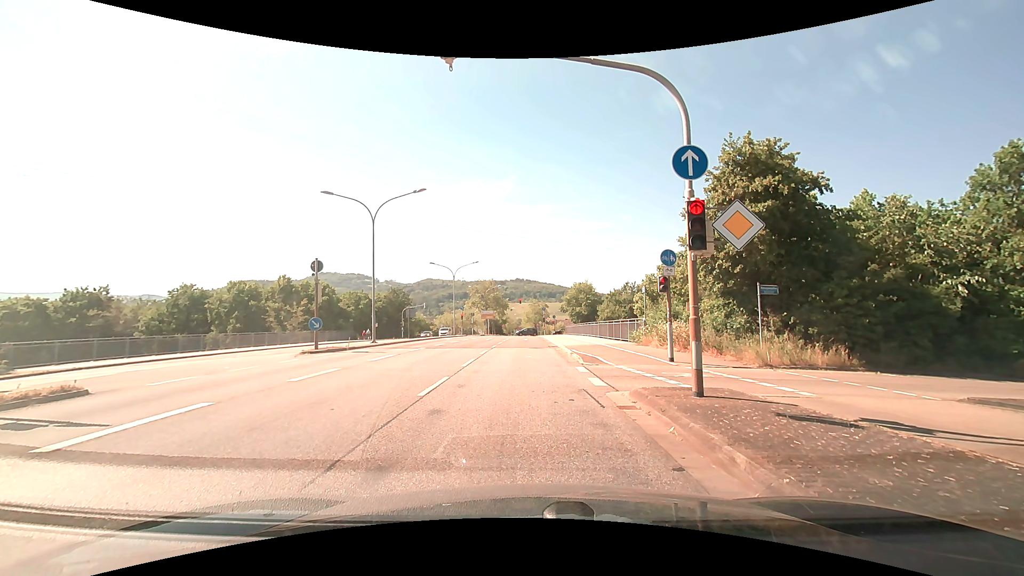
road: primary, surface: asphalt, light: Day
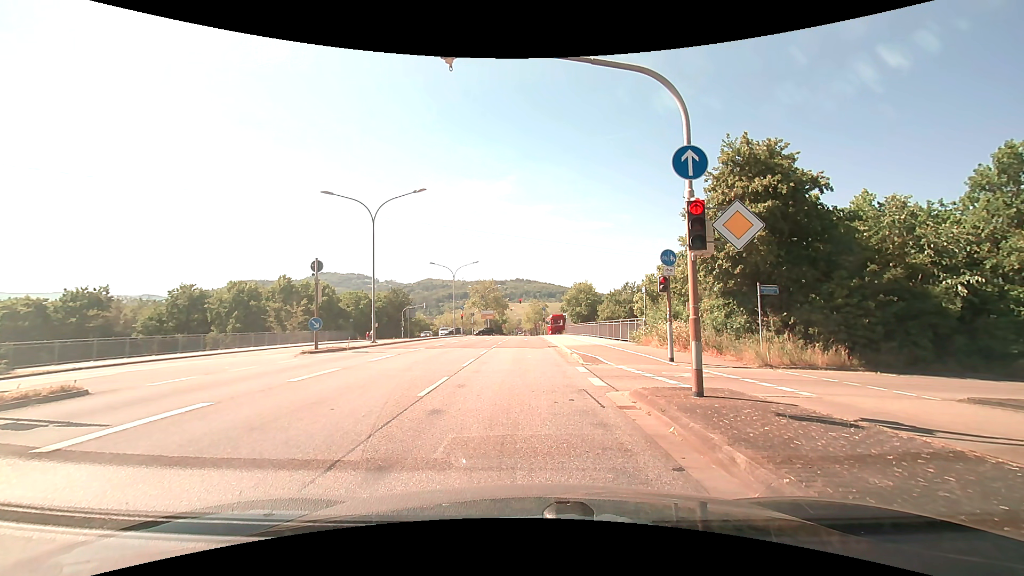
(0.0, 0.0) m; 0°
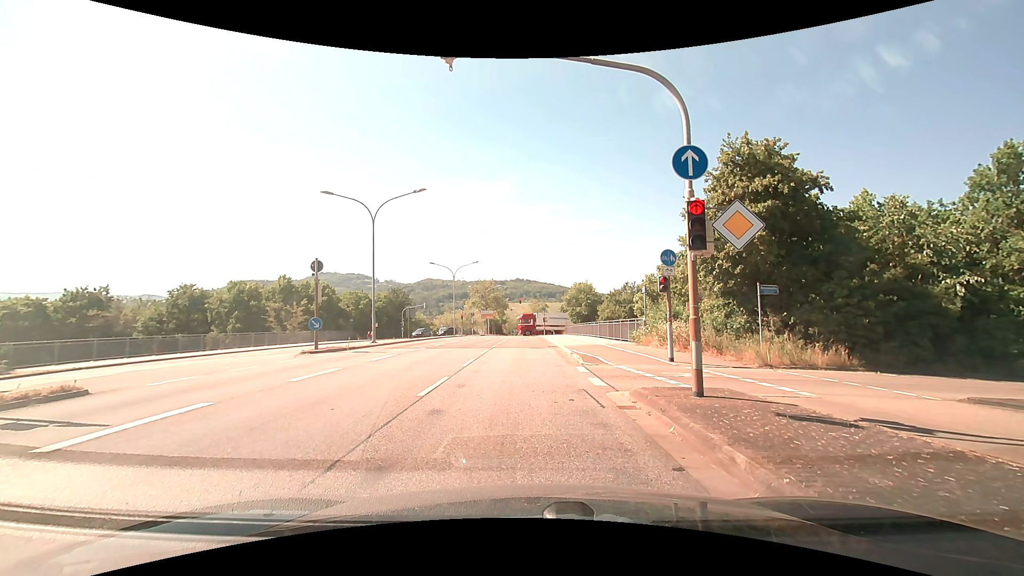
(0.0, 0.0) m; 0°
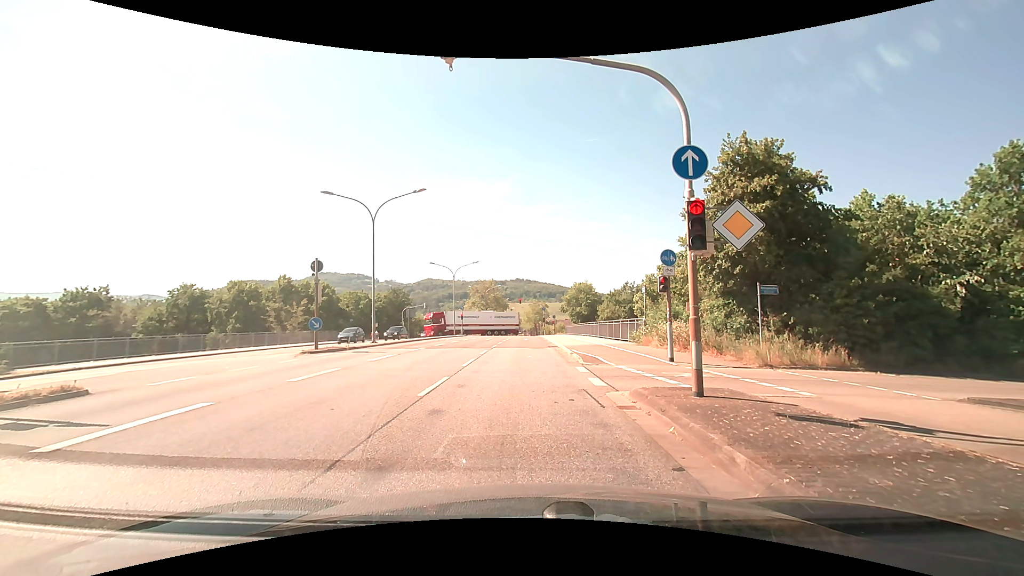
(0.0, 0.0) m; 0°
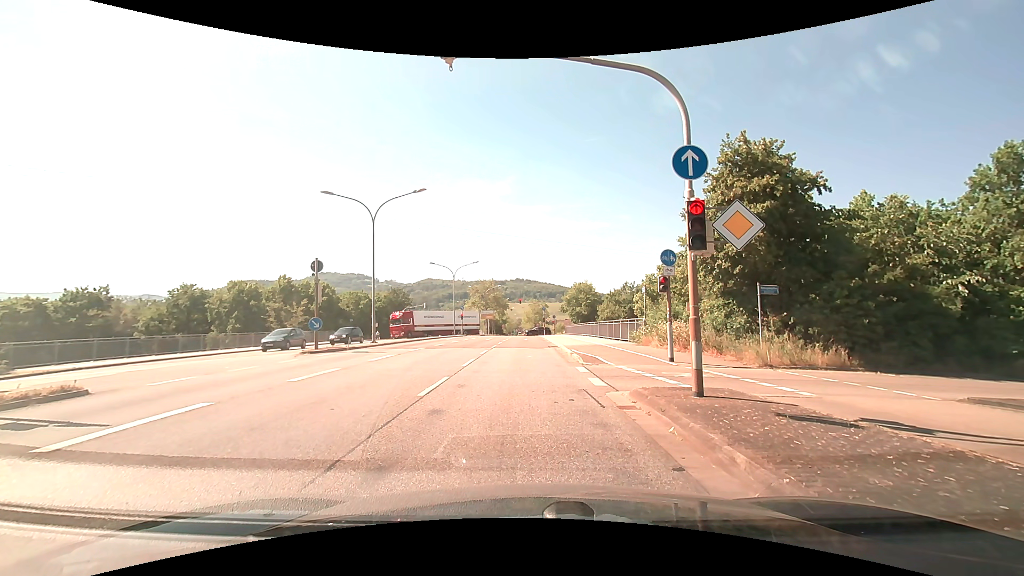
(0.0, 0.0) m; 0°
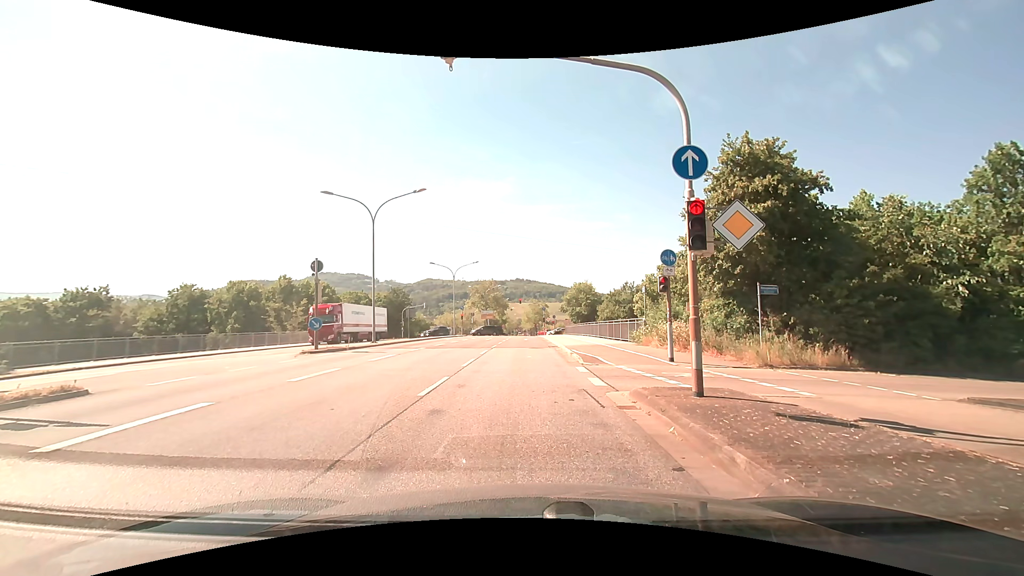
(0.0, 0.0) m; 0°
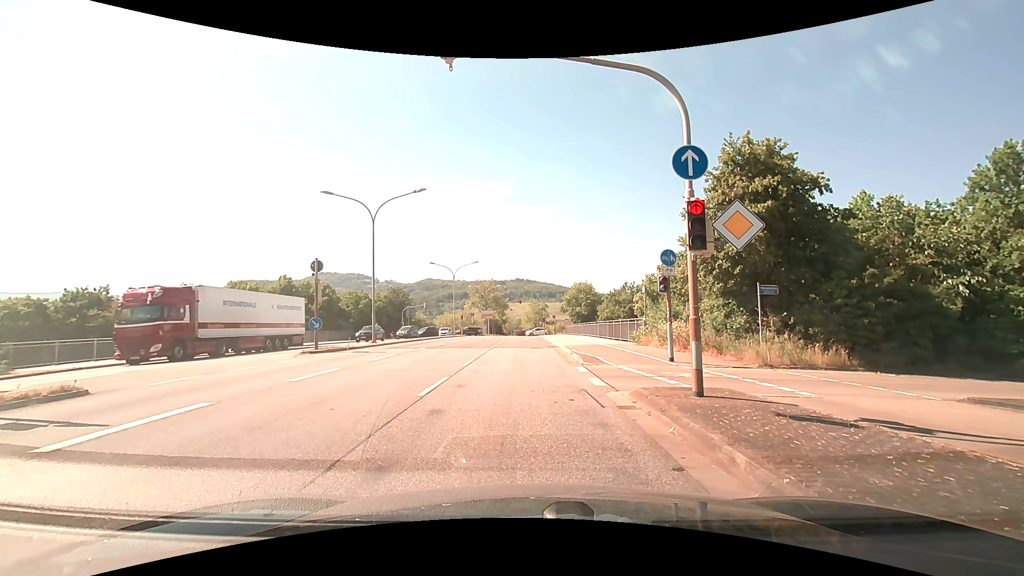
(0.0, 0.0) m; 0°
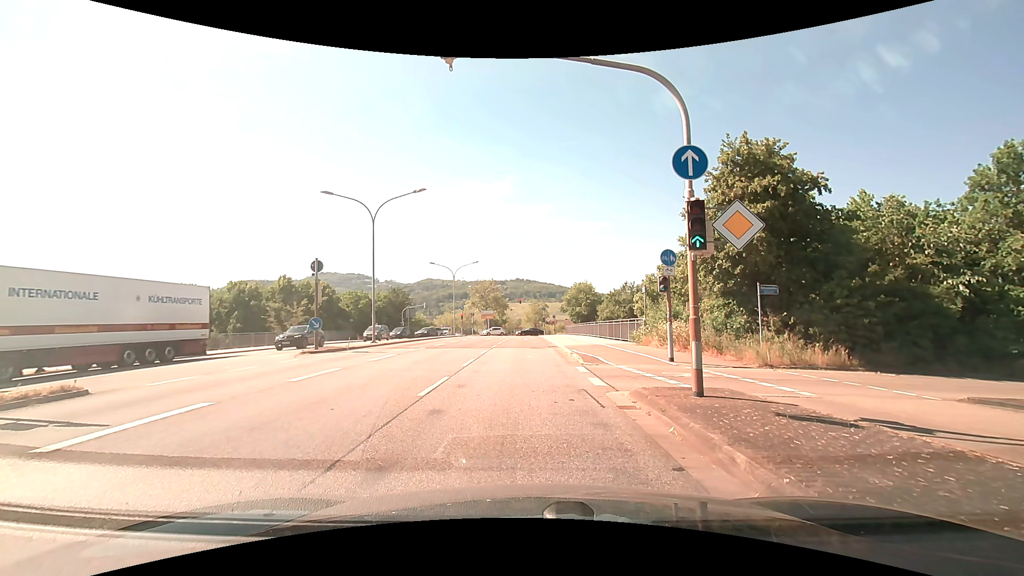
(0.0, 0.0) m; 0°
(0, +10) (0, +20) (0, +30) (+1, +40) (+1, +50) (+1, +60) (+1, +70) (+1, +80) (+2, +90) (+2, +100) m
